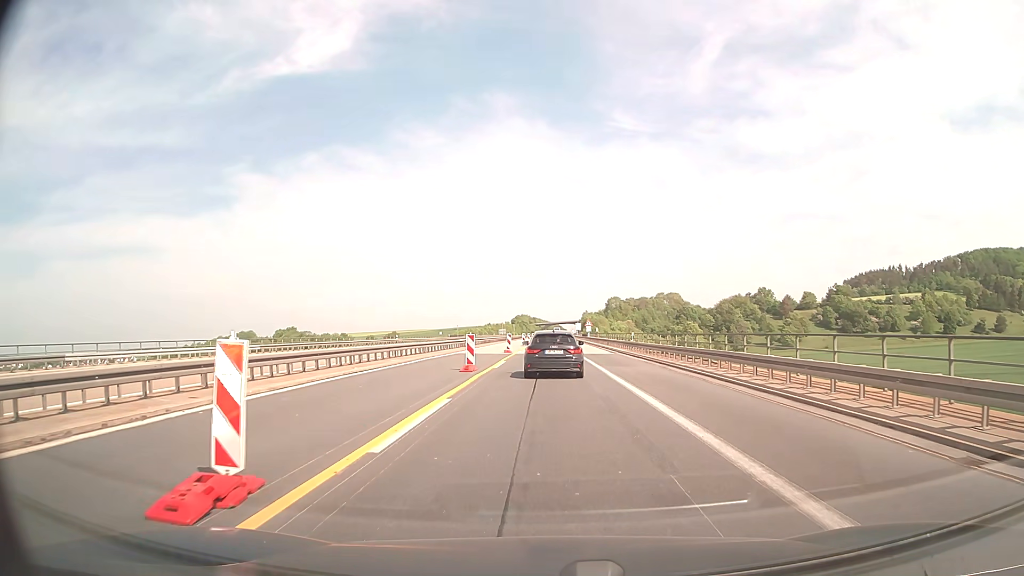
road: motorway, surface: concrete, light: Day
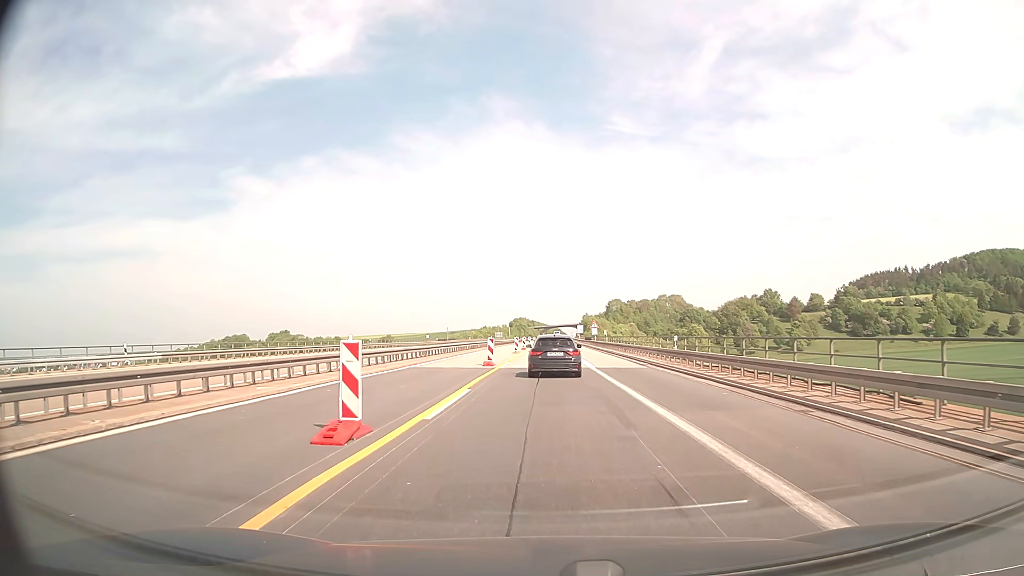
(0.0, +14.8) m; 0°
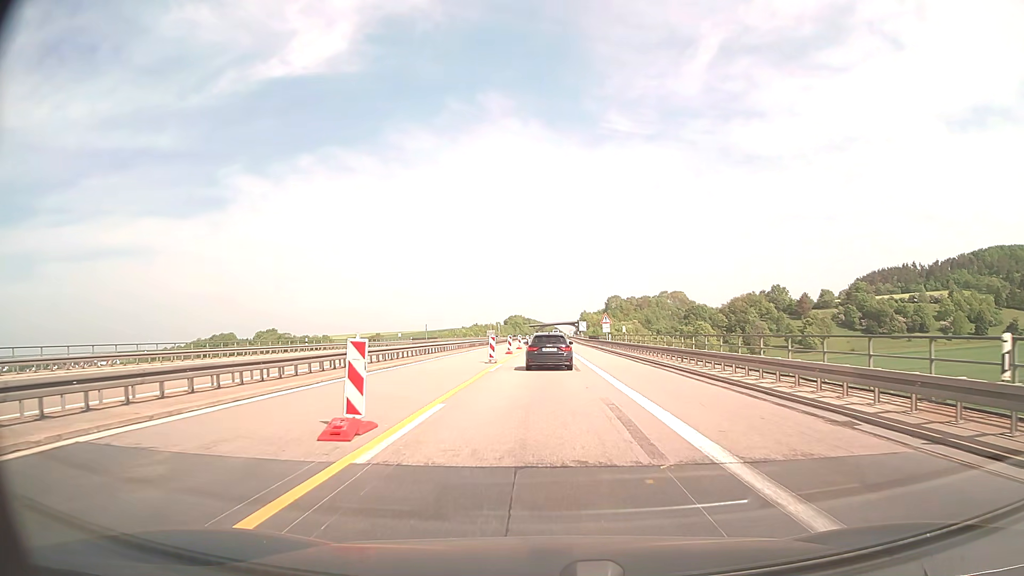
(+0.1, +22.3) m; 0°
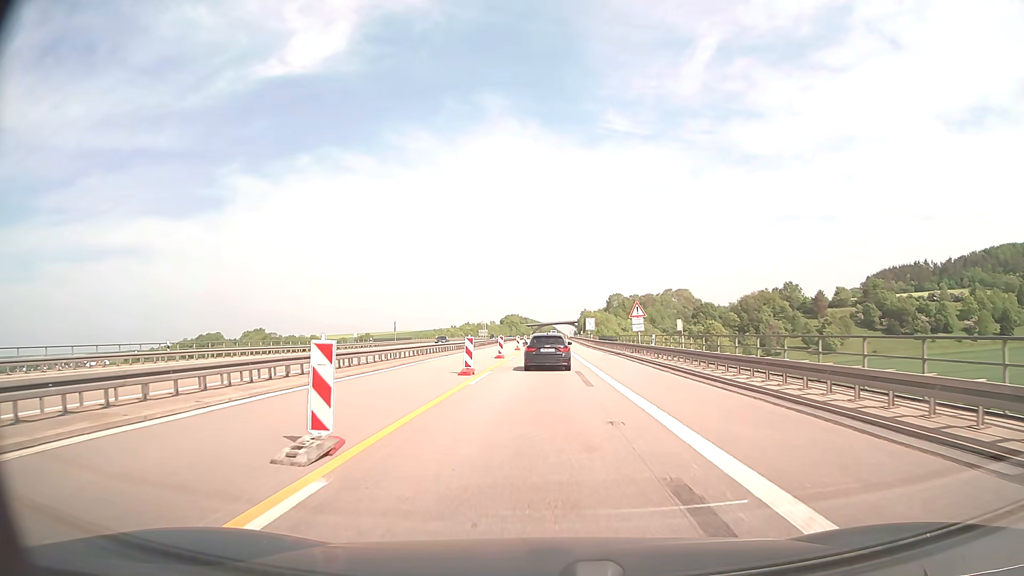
(+0.1, +24.8) m; 0°
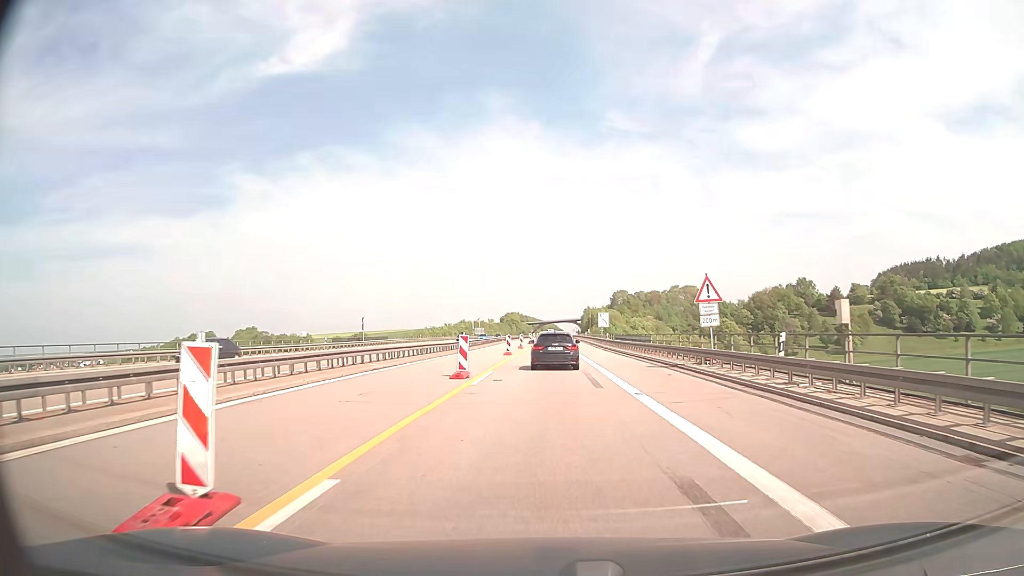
(0.0, +18.7) m; 0°
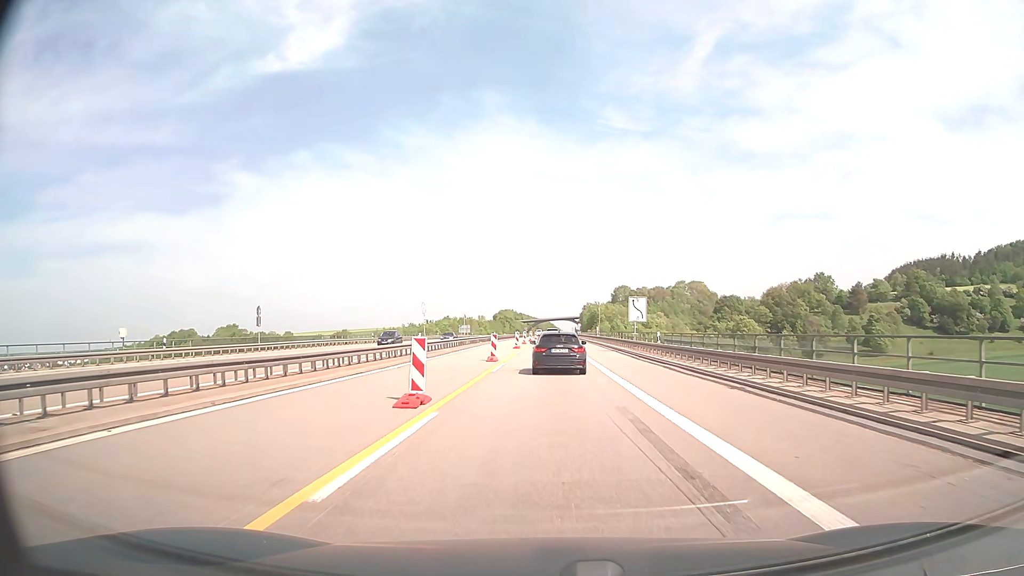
(0.0, +30.0) m; 0°
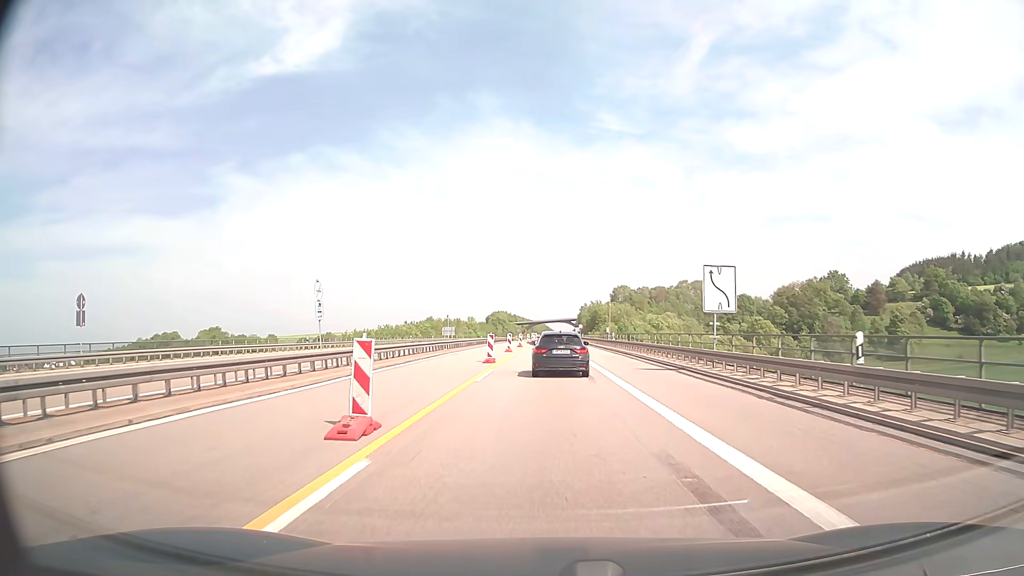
(+0.1, +22.4) m; 0°
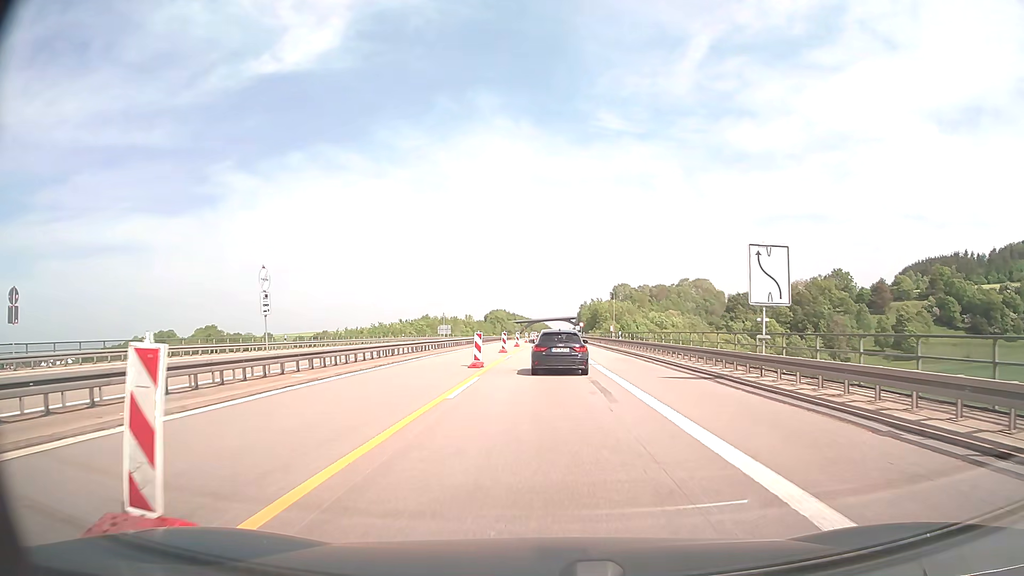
(0.0, +5.4) m; 0°
(0, +10) (0, +20) (0, +30) (0, +40) (0, +50) (0, +60) (0, +70) (0, +80) (0, +90) (0, +100) m
